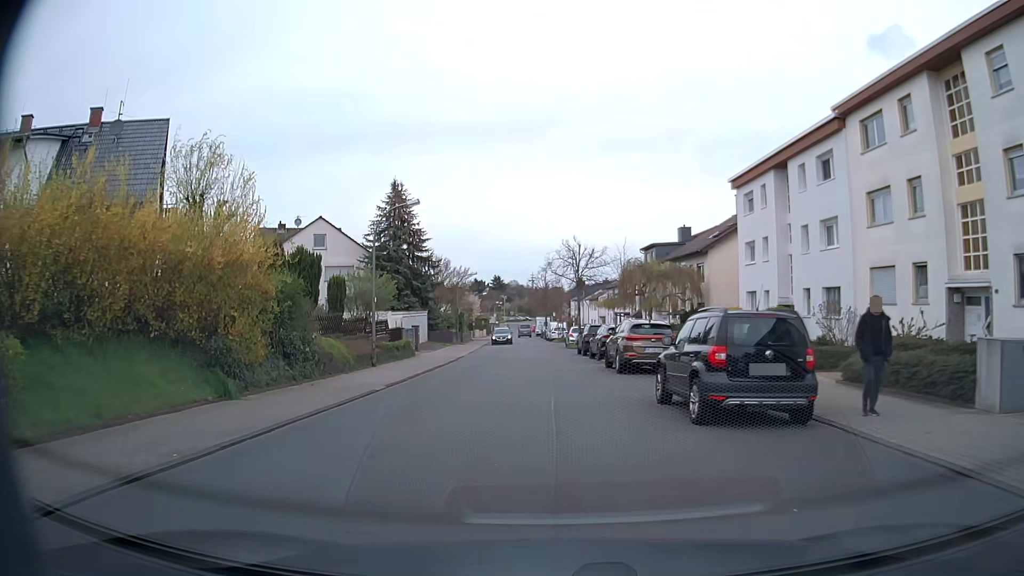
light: Day
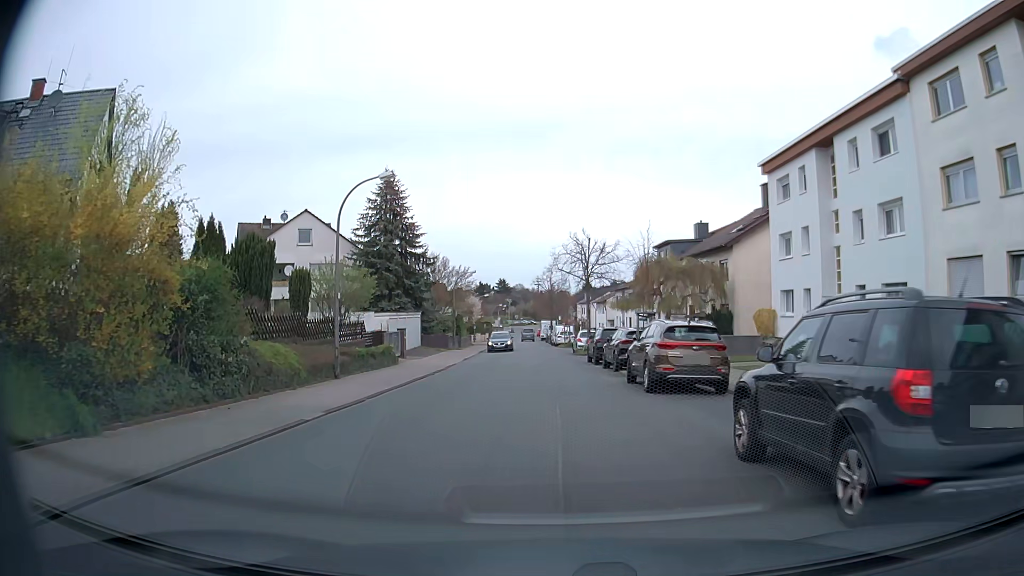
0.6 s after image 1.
(0.0, +5.1) m; -1°
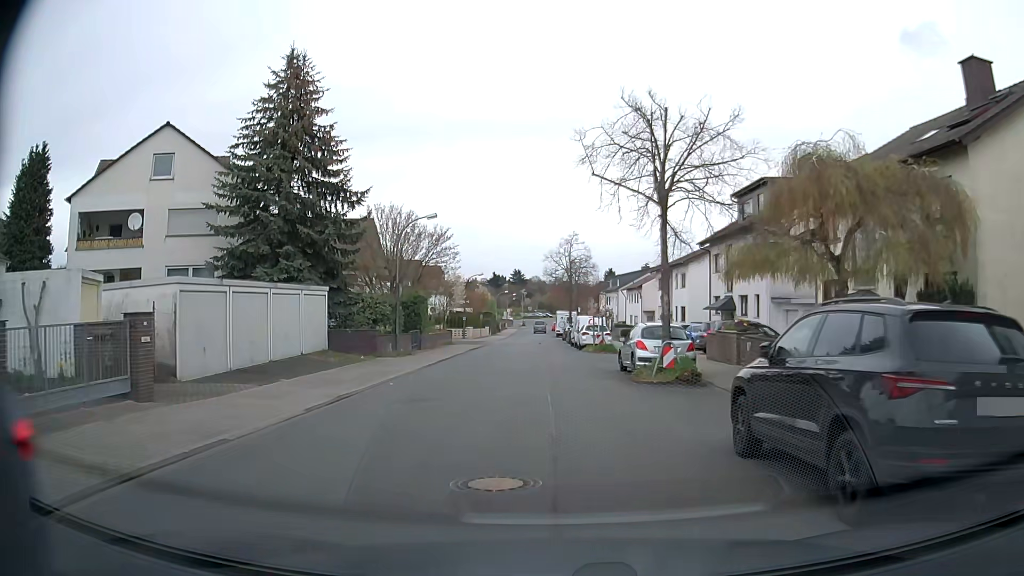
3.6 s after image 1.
(-0.1, +23.8) m; -2°
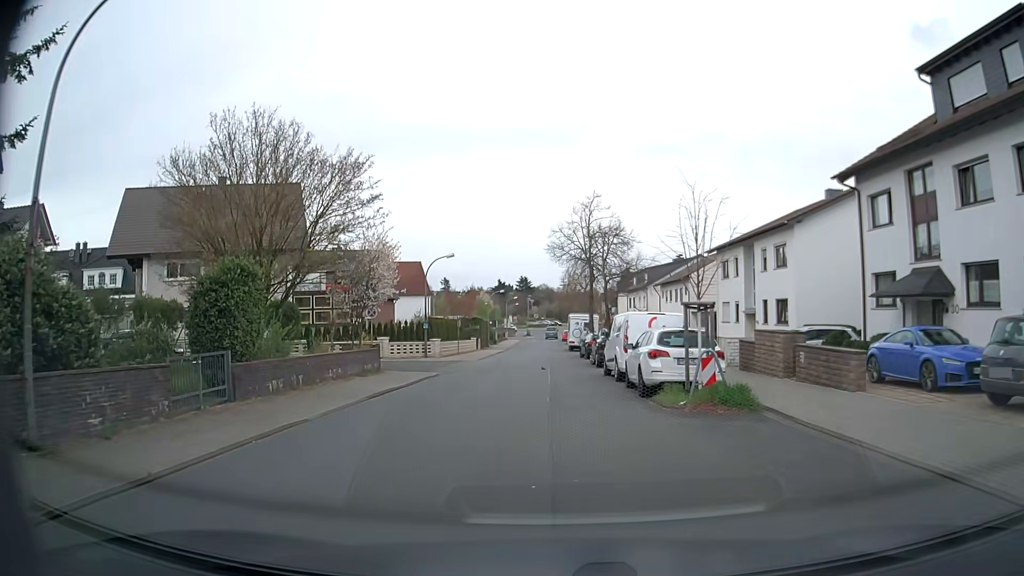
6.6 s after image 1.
(-0.1, +22.9) m; 0°
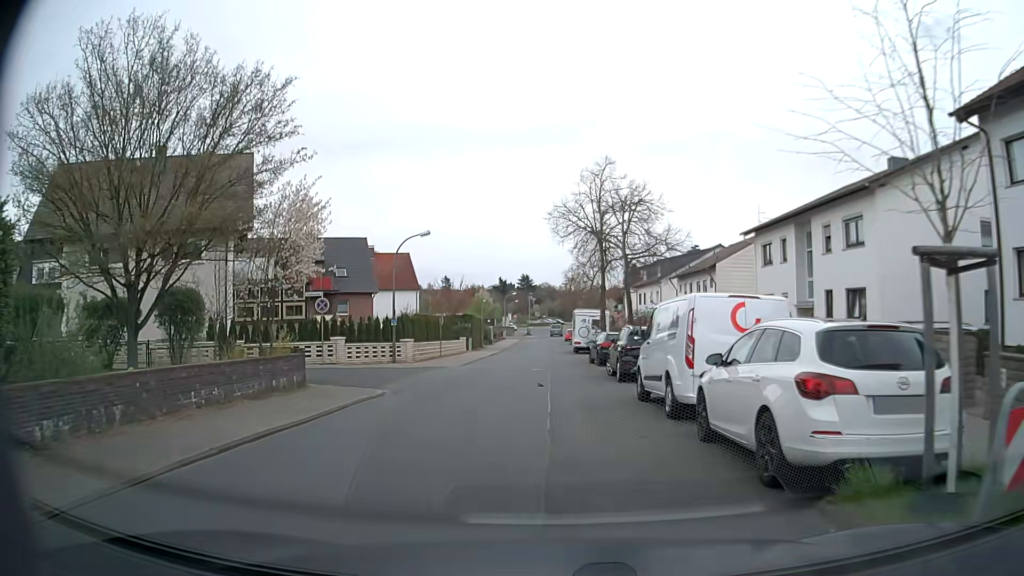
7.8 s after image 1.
(0.0, +8.5) m; -1°
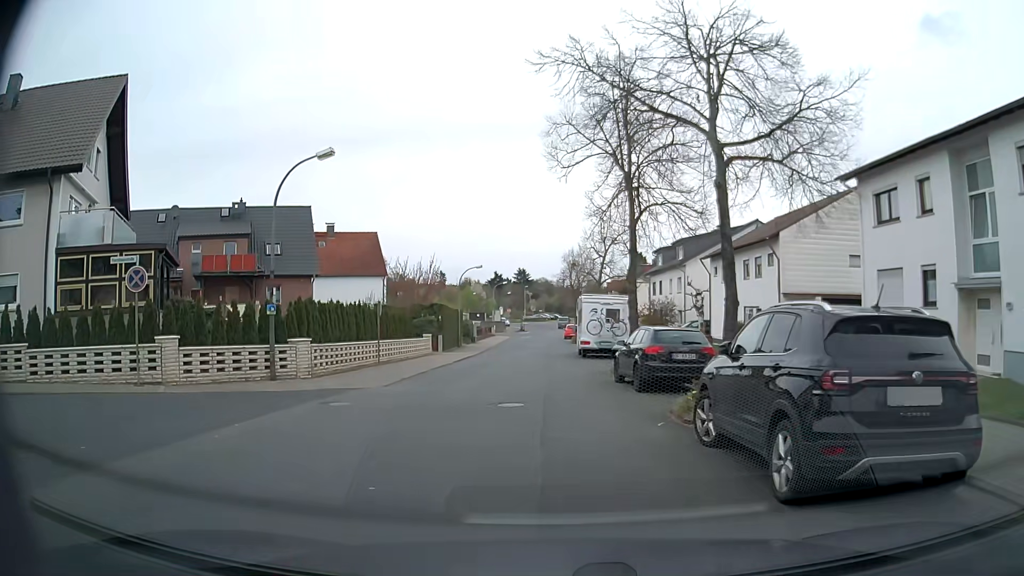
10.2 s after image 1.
(+0.1, +13.7) m; +1°
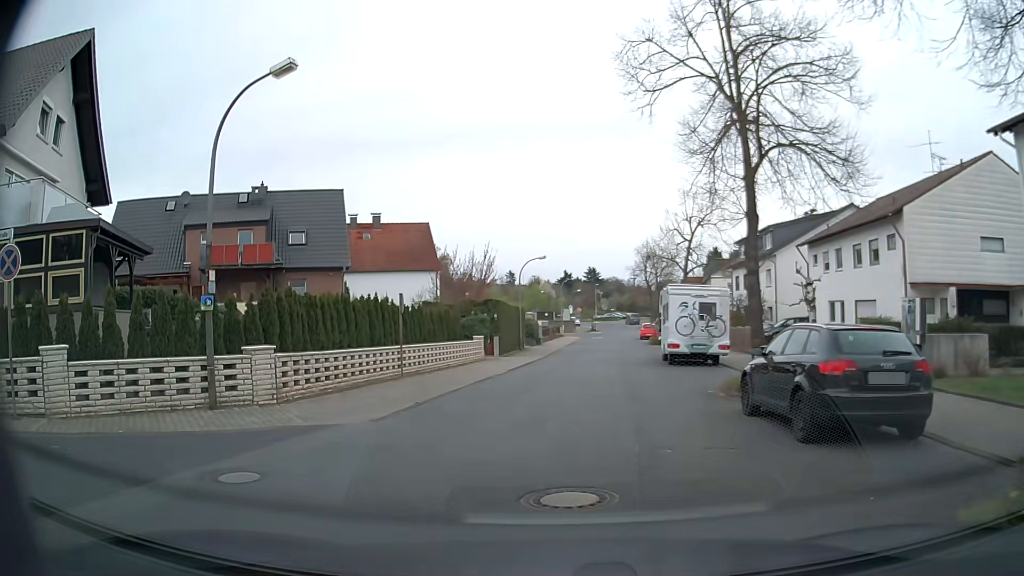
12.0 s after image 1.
(-0.1, +6.6) m; -7°
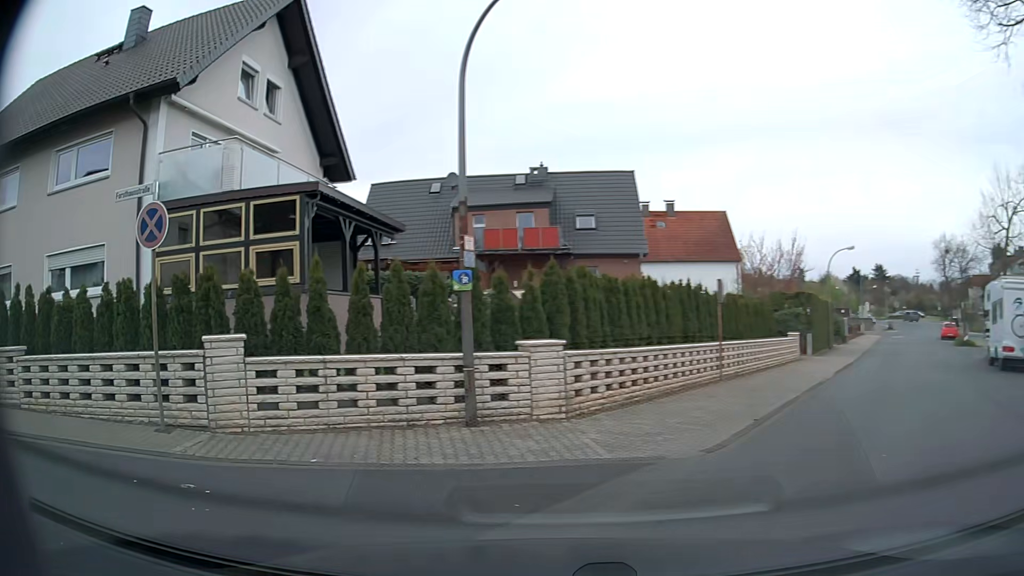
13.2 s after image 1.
(-0.6, +3.5) m; -24°
